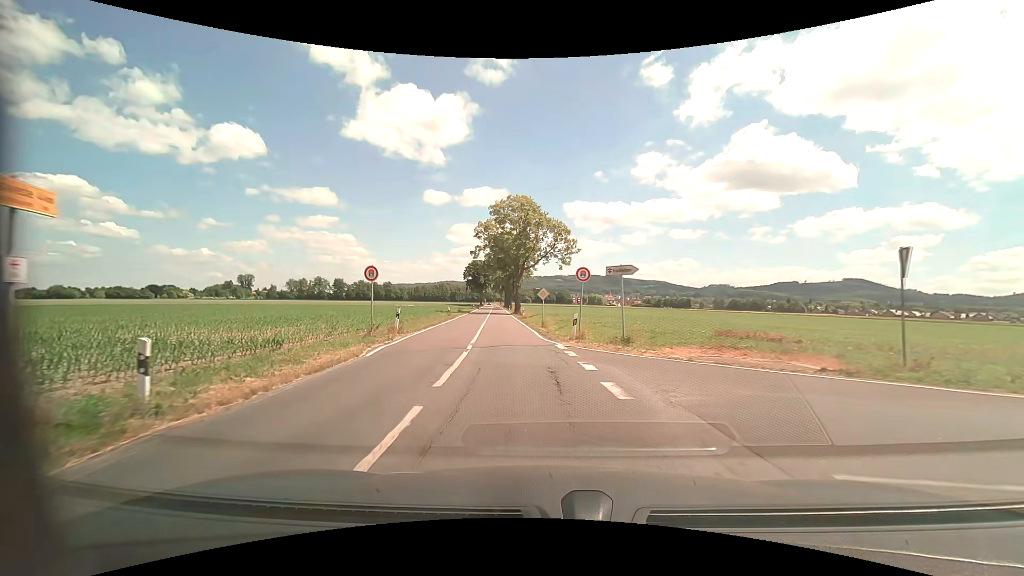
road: secondary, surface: asphalt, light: Day
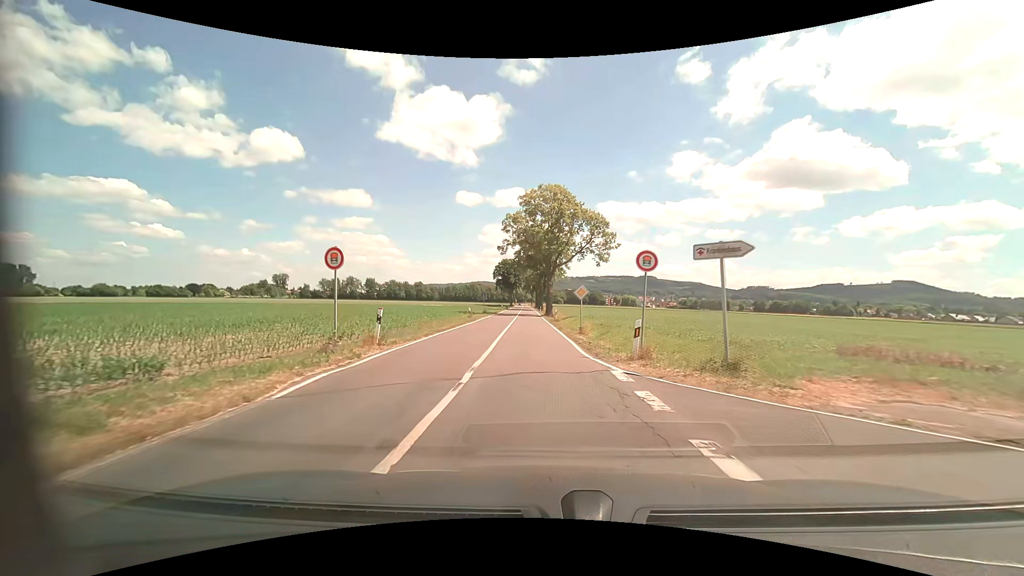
(-0.3, +6.5) m; -4°
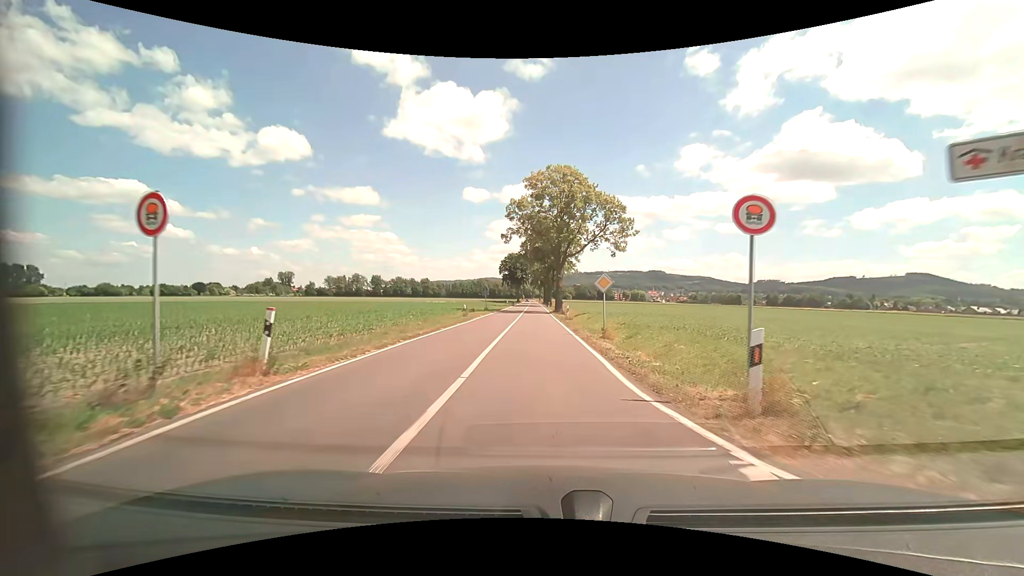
(0.0, +6.5) m; 0°
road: tertiary
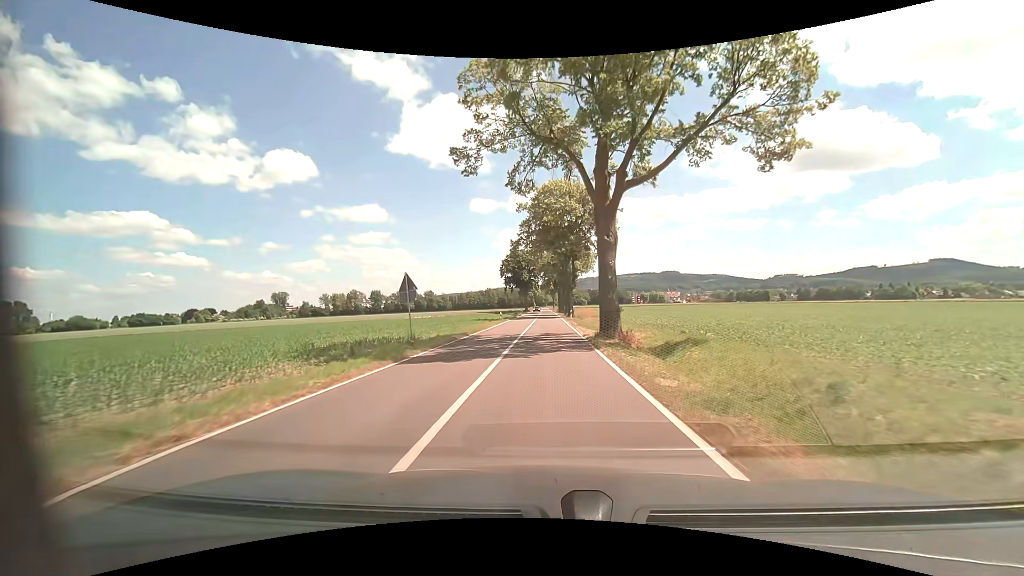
(-0.8, +34.3) m; -2°
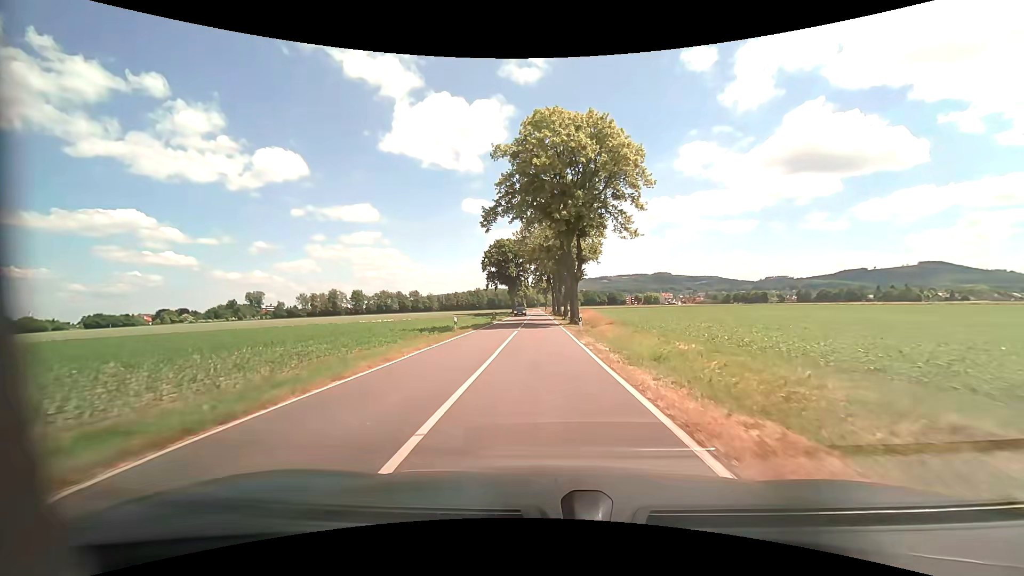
(+0.1, +22.2) m; +1°
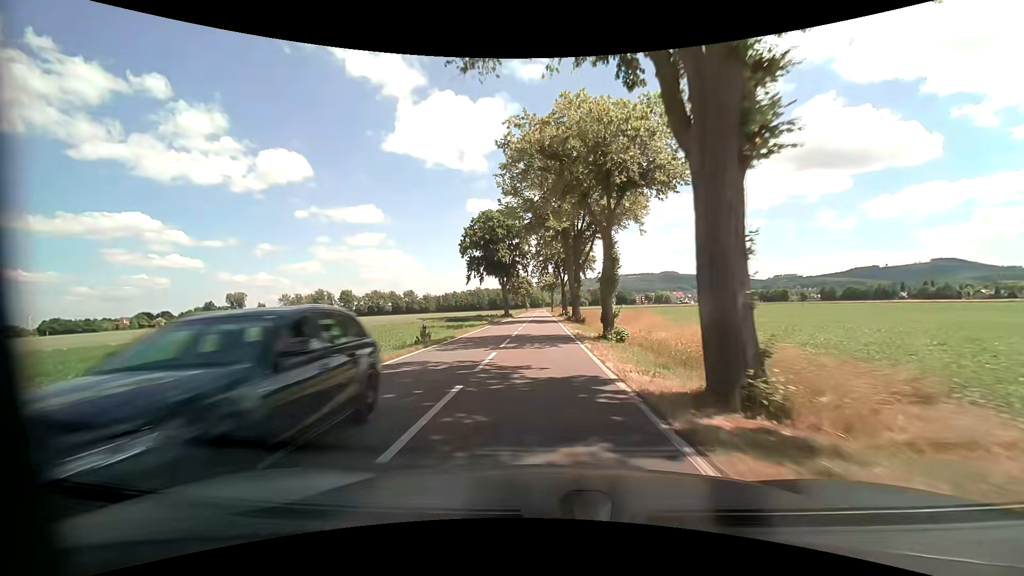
(-0.2, +32.1) m; -1°
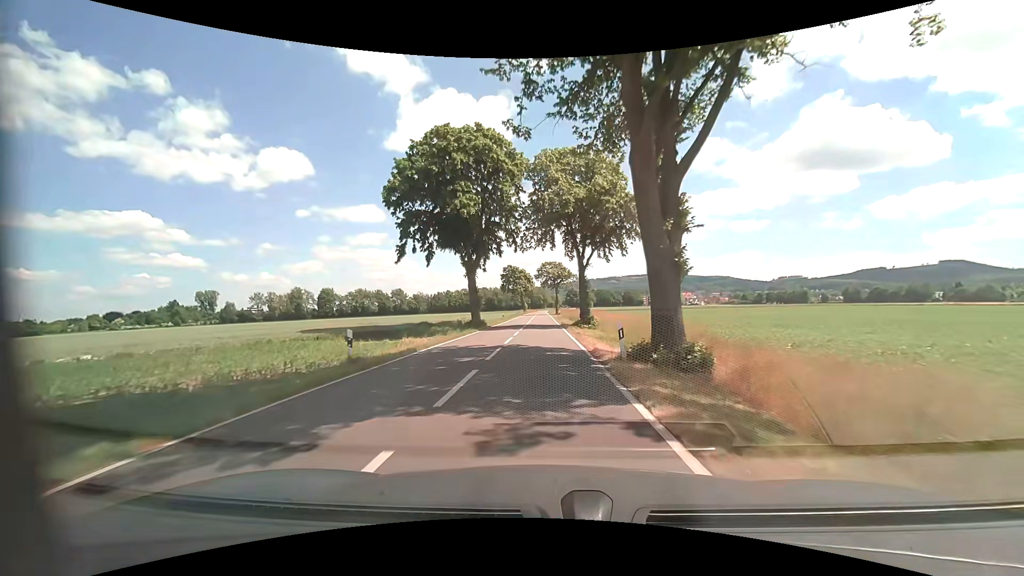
(0.0, +34.4) m; 0°
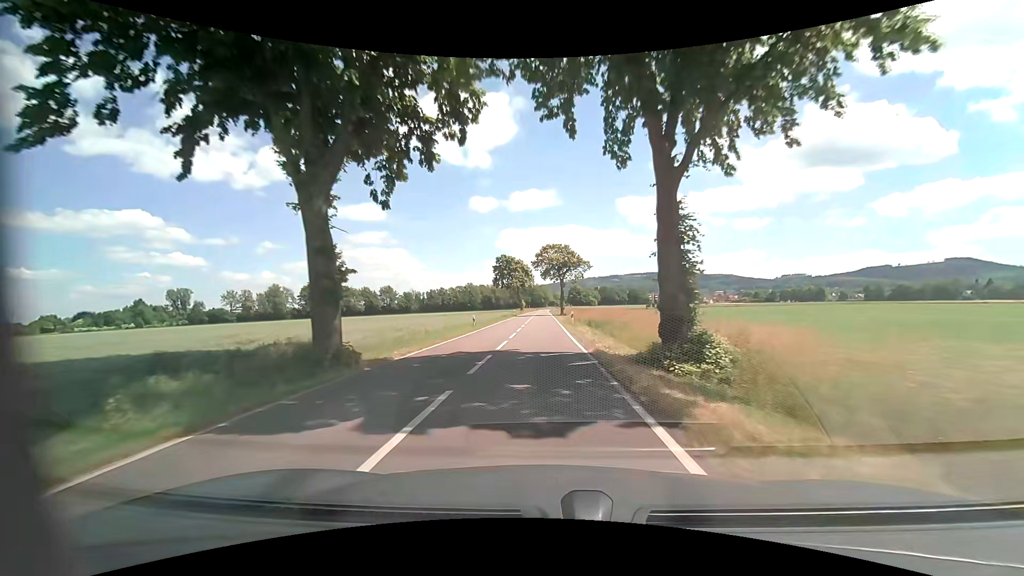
(0.0, +27.0) m; 0°
(0, +10) (0, +20) (0, +30) (0, +40) (0, +50) (0, +60) (0, +70) (0, +80) (0, +90) (0, +100) m
